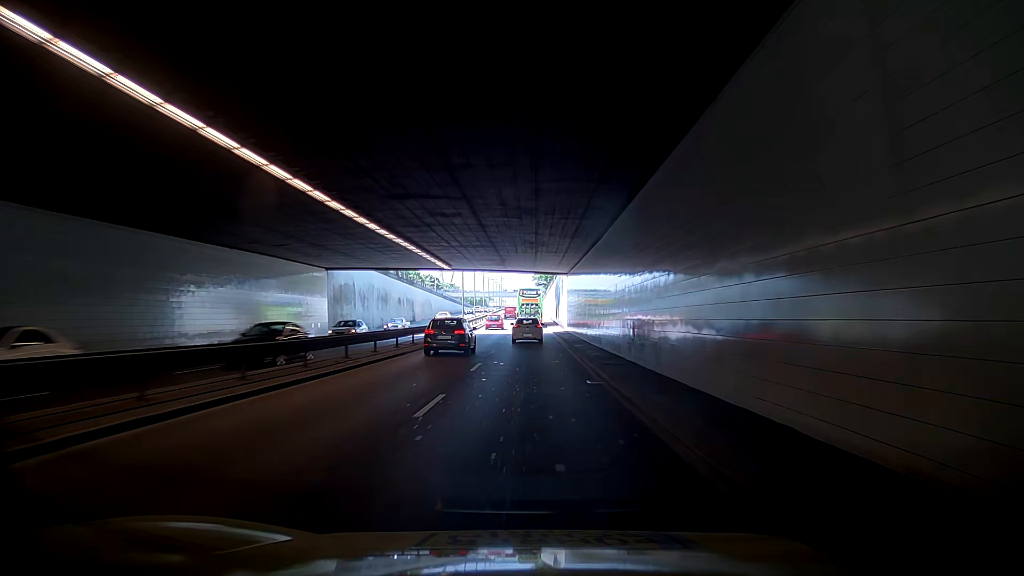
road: trunk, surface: asphalt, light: Day
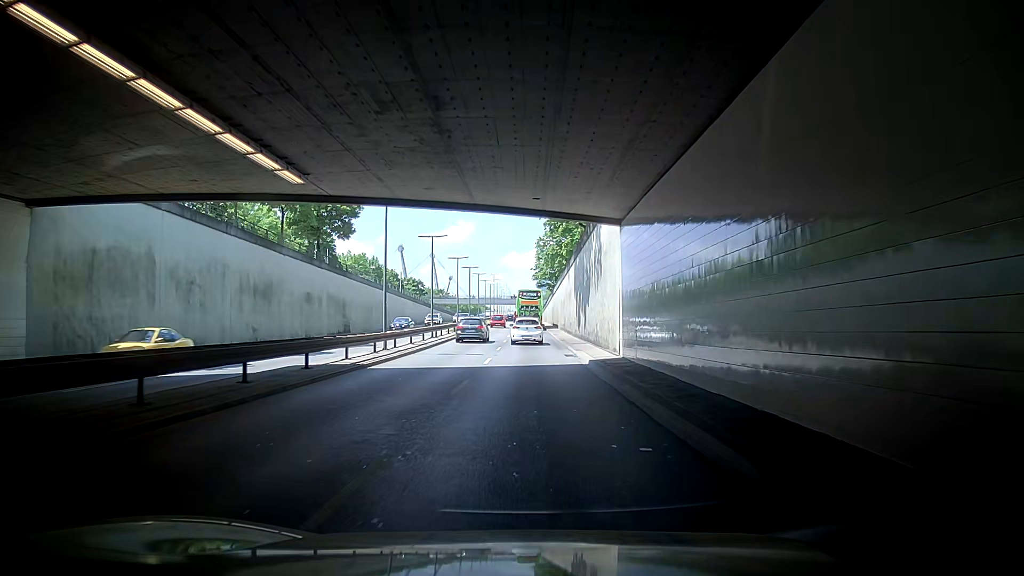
(-0.6, +32.4) m; -2°
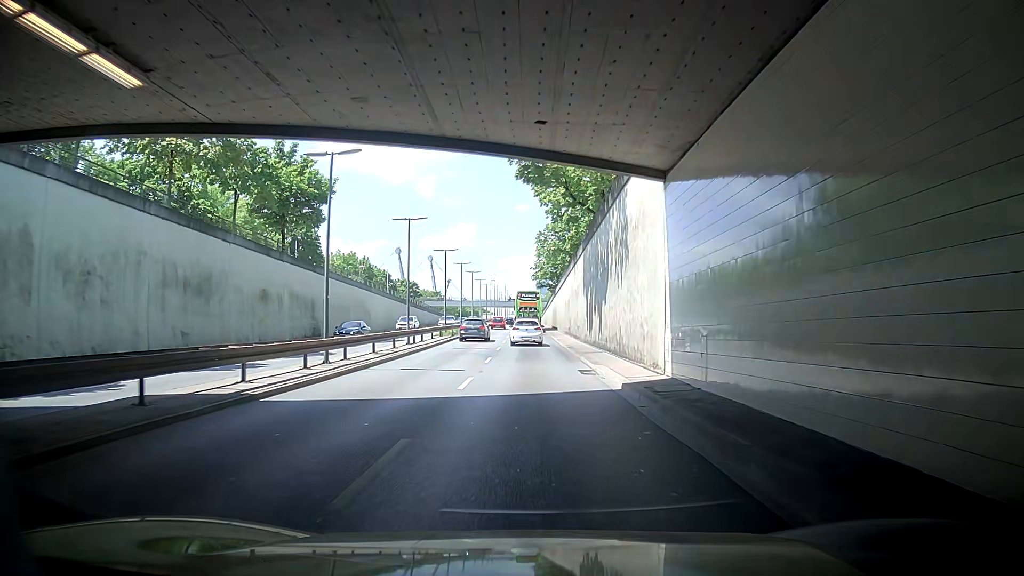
(-0.1, +8.0) m; 0°
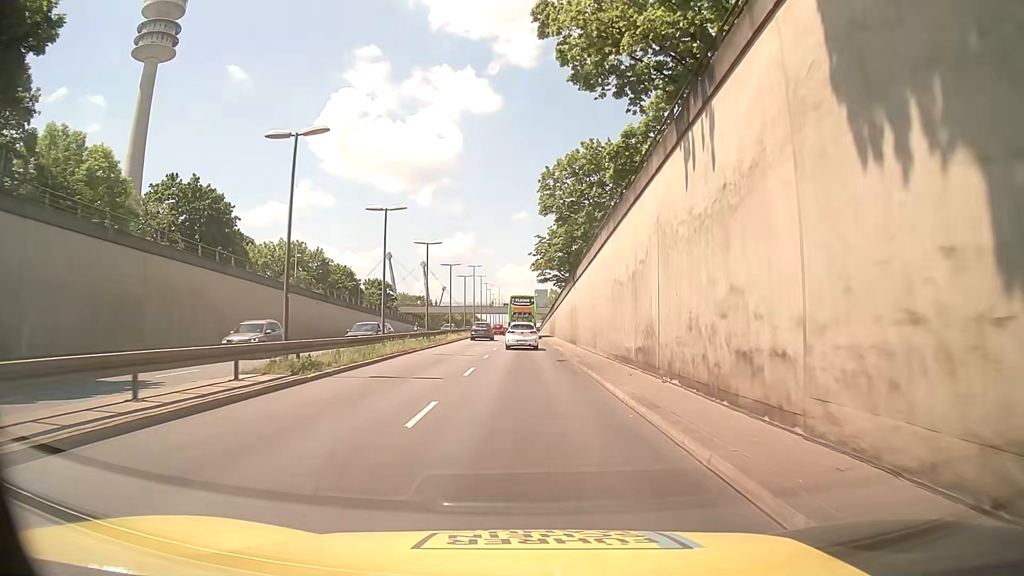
(-1.3, +31.9) m; -4°
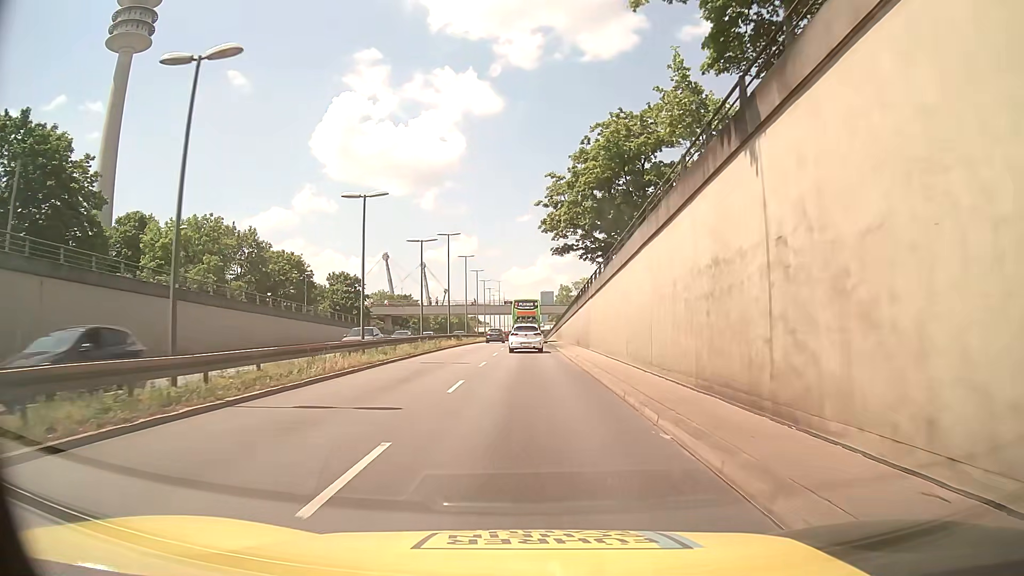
(-0.2, +31.1) m; 0°
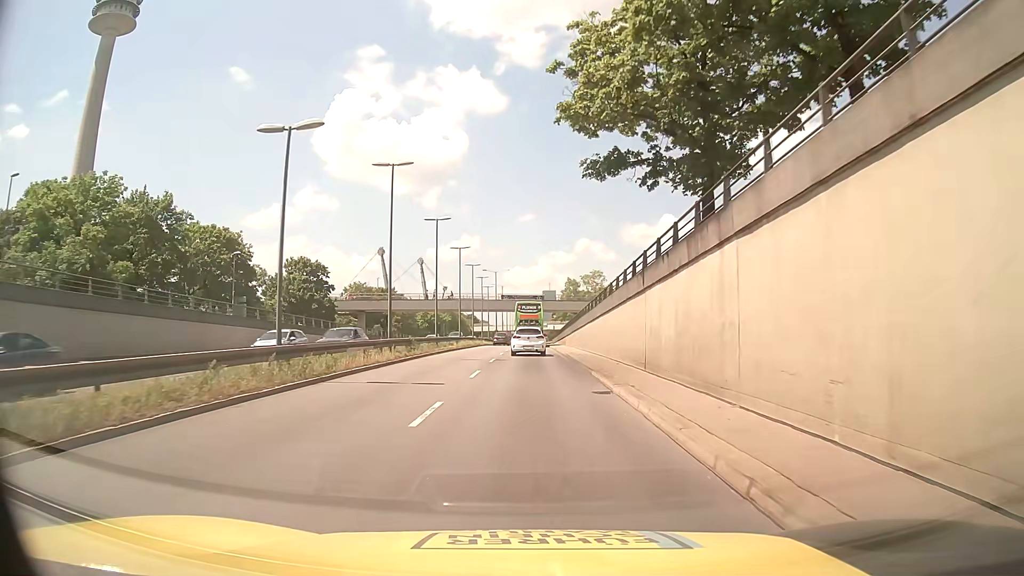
(-0.3, +22.5) m; -1°
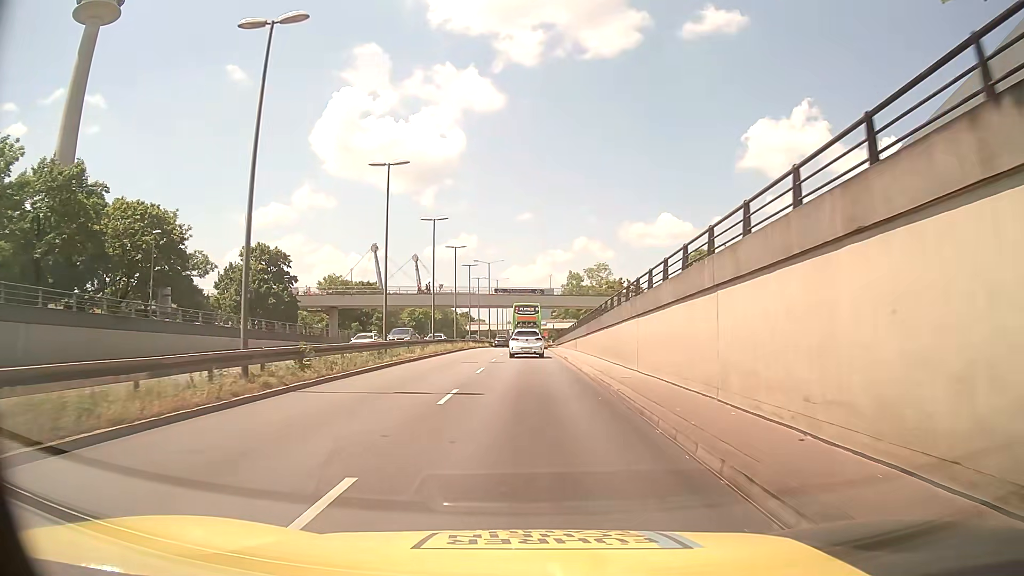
(0.0, +15.0) m; 0°
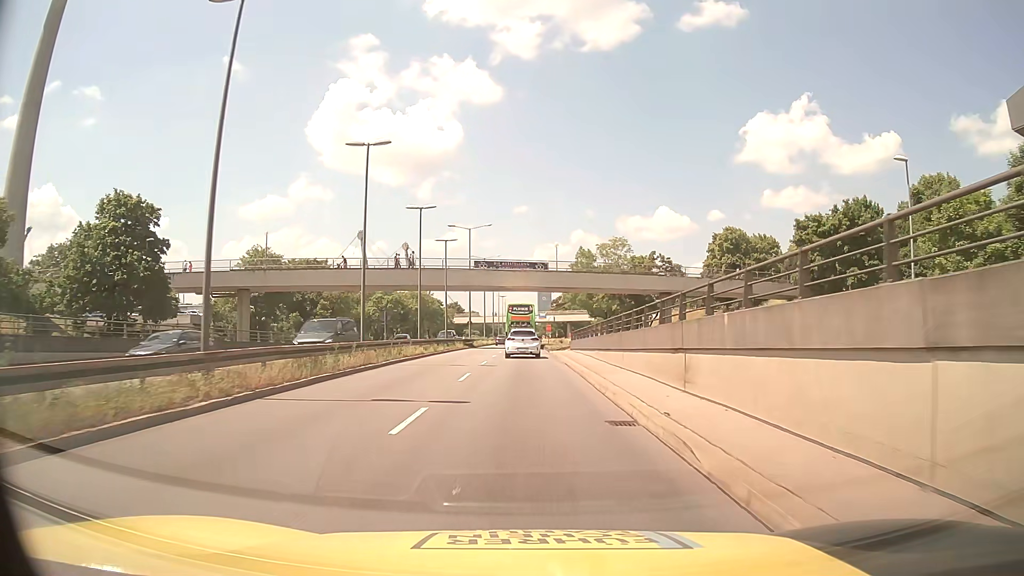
(+0.2, +30.5) m; 0°
(0, +10) (0, +20) (0, +30) (0, +40) (0, +50) (0, +60) (0, +70) (0, +80) (0, +90) (0, +100) m
